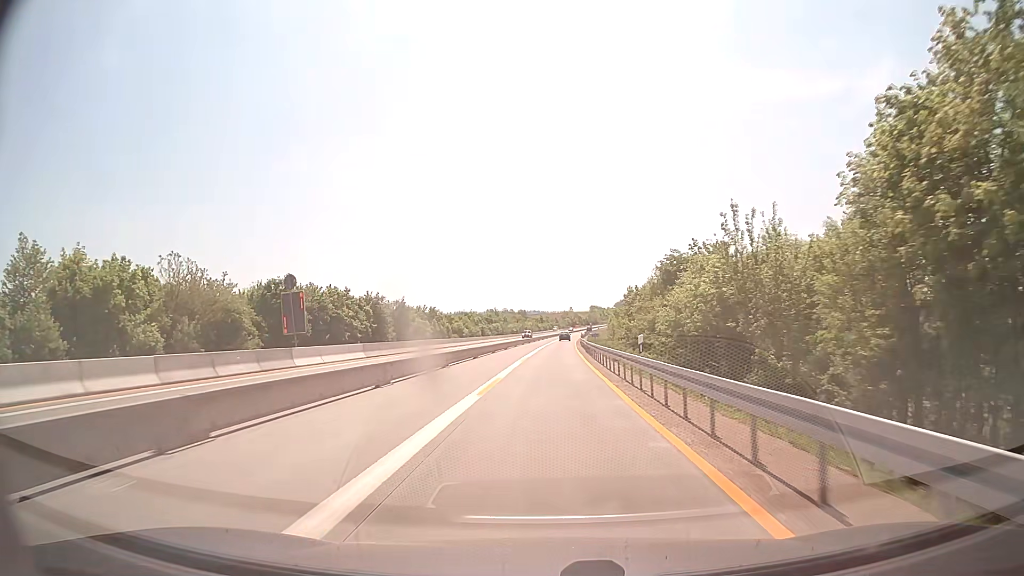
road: motorway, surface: concrete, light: Day
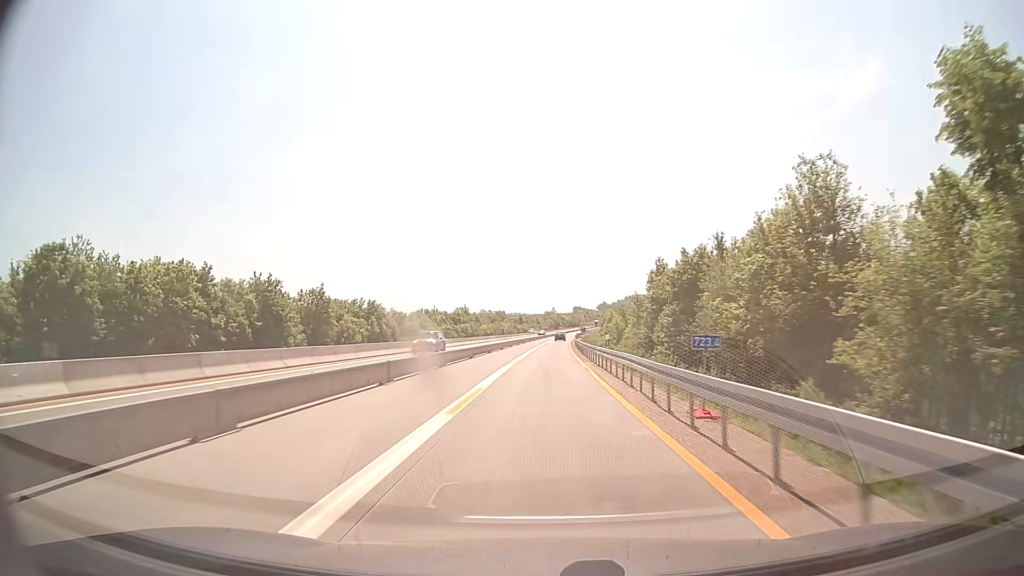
(+0.5, +39.0) m; +2°
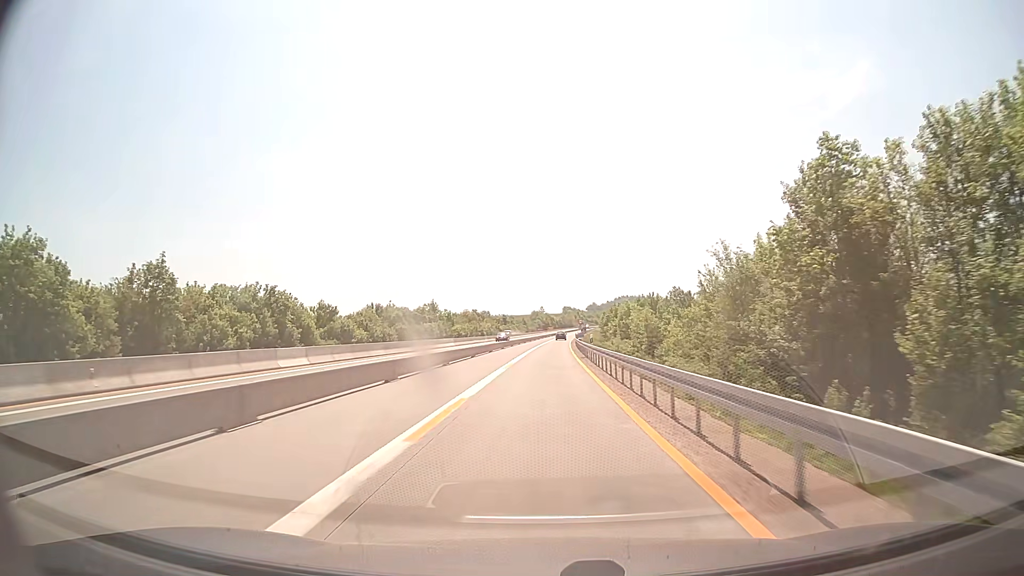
(+0.3, +39.0) m; +1°
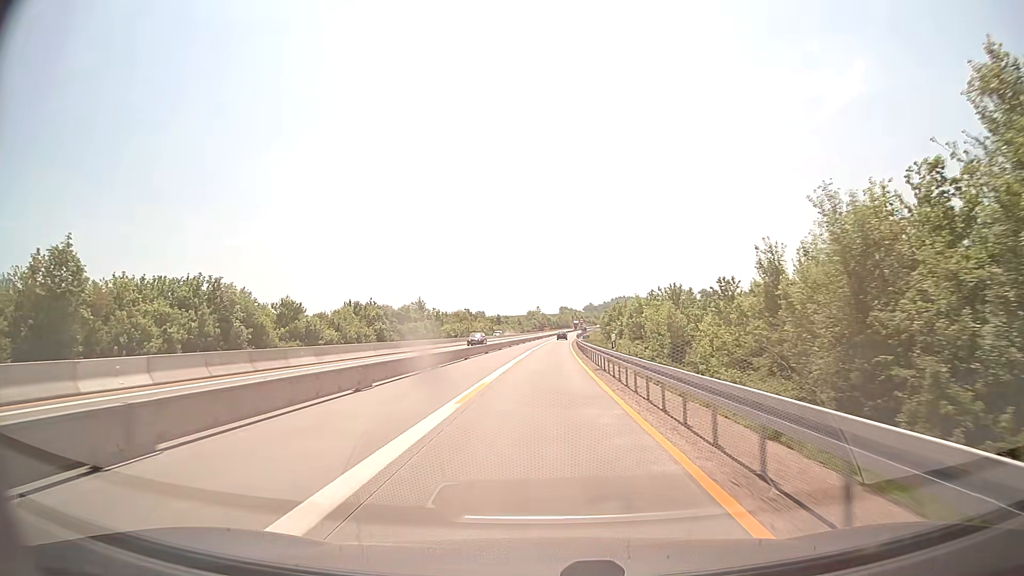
(0.0, +13.0) m; 0°
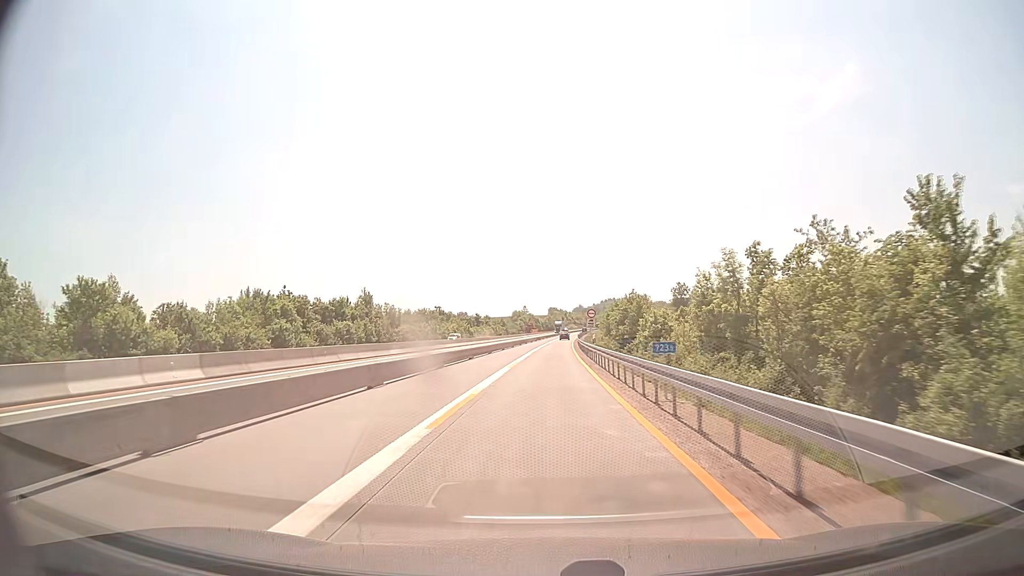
(+0.4, +39.0) m; +1°
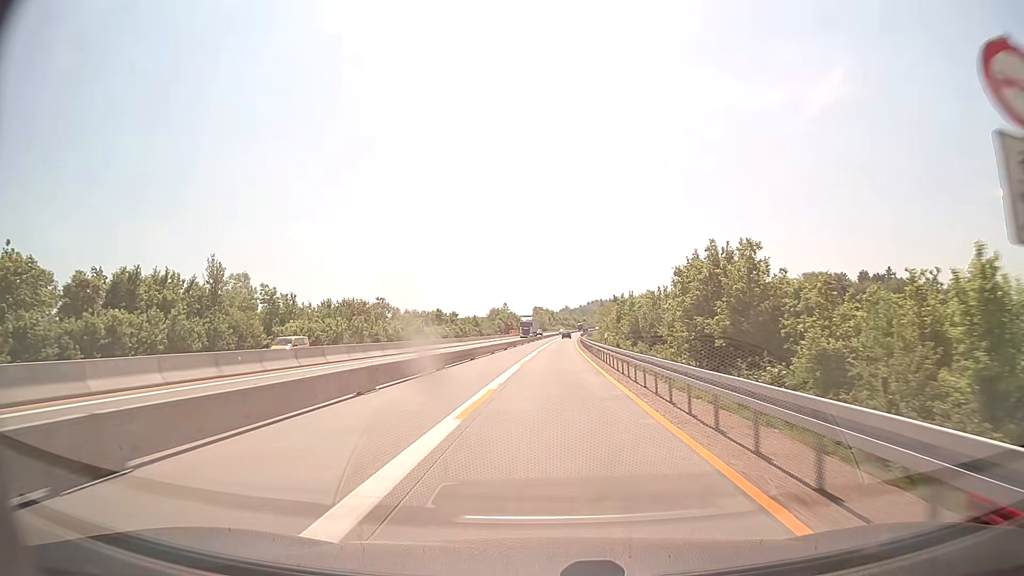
(+0.5, +52.0) m; +1°
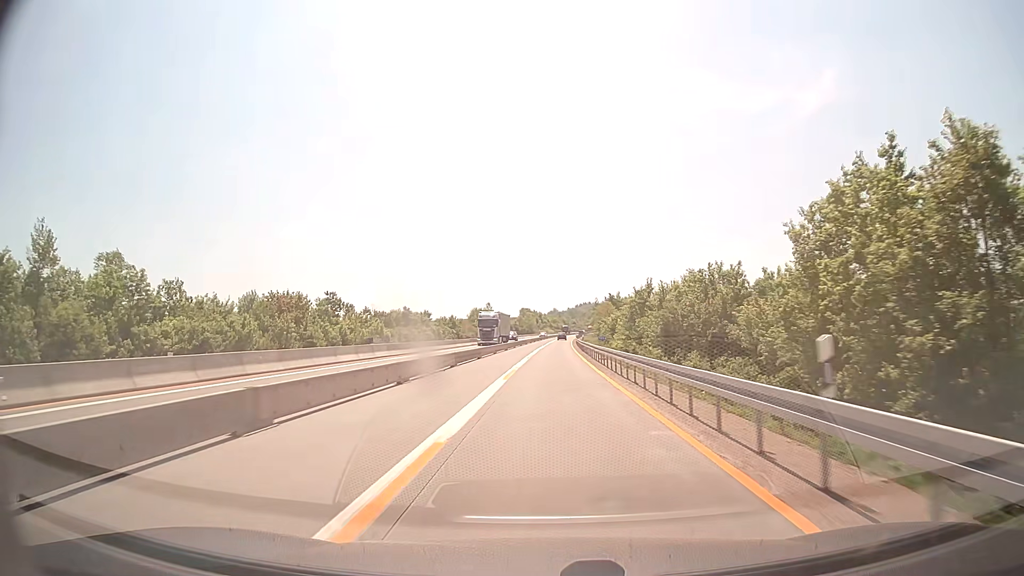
(+0.2, +26.0) m; +1°
(0, +10) (0, +20) (0, +30) (+1, +40) (+1, +50) (+1, +60) (+1, +70) (+2, +80) (+2, +90) (+3, +100) m
